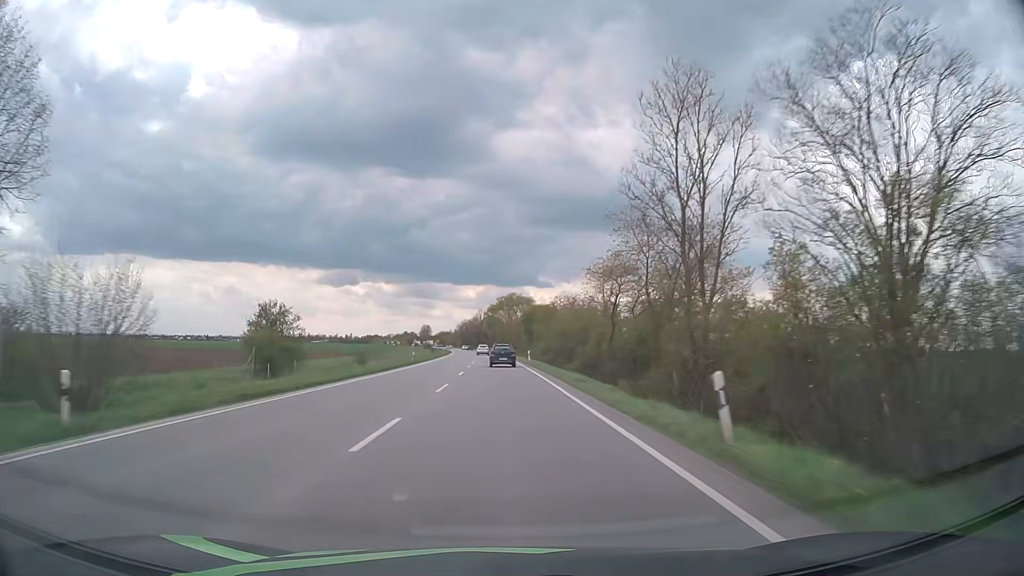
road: primary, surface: asphalt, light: Day
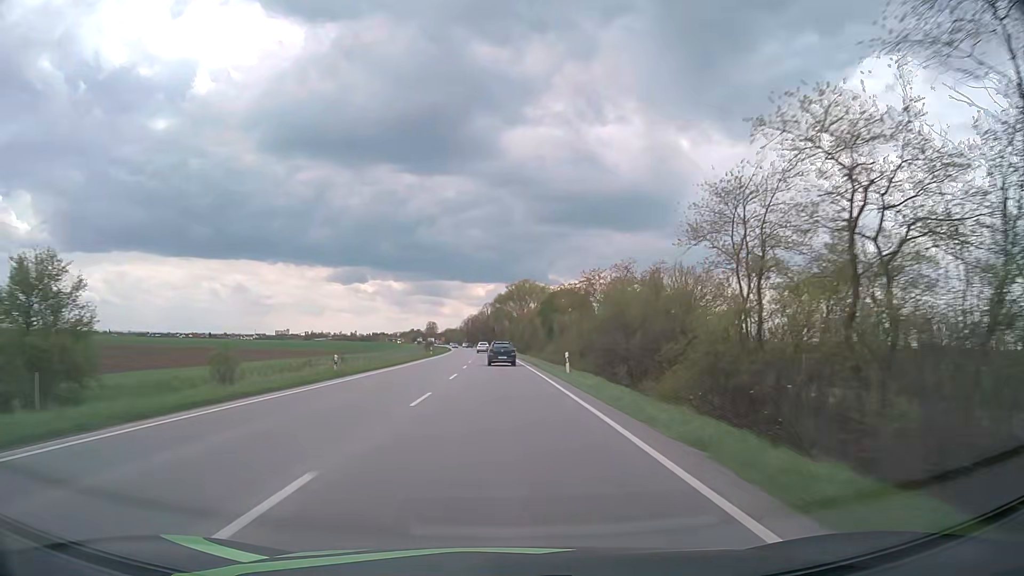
(-0.2, +29.2) m; -1°
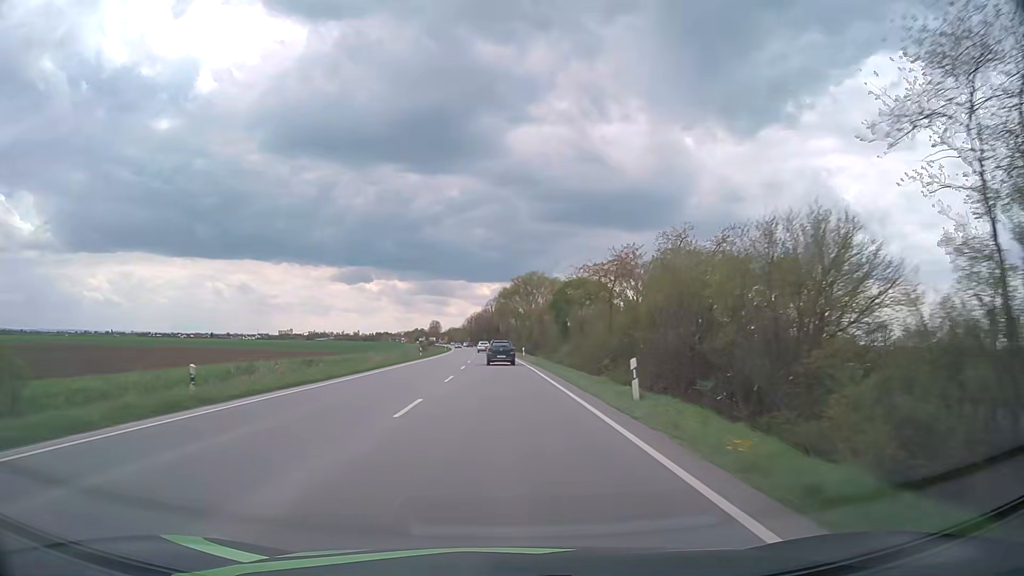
(-0.1, +14.3) m; -1°
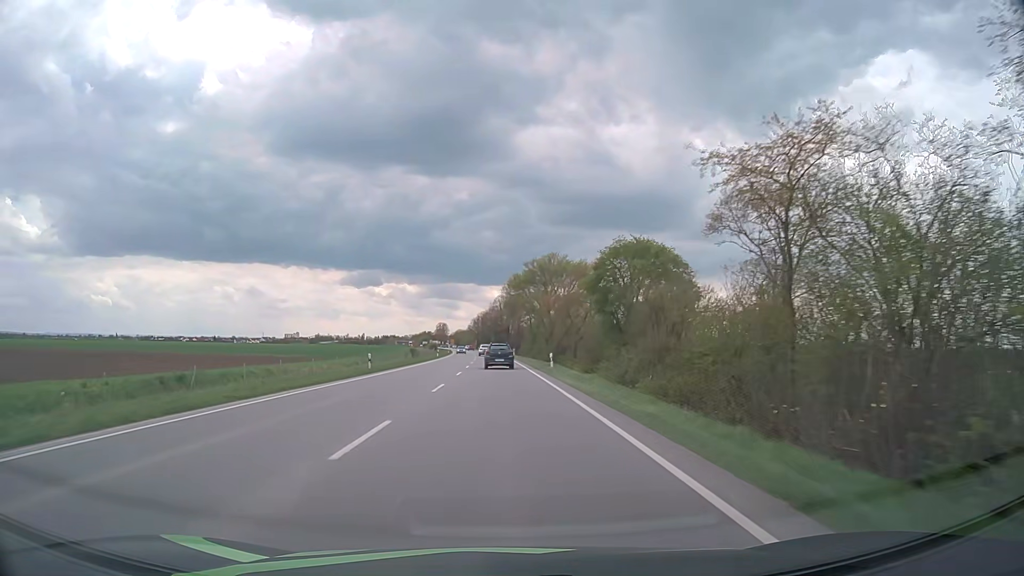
(-0.2, +28.1) m; -1°
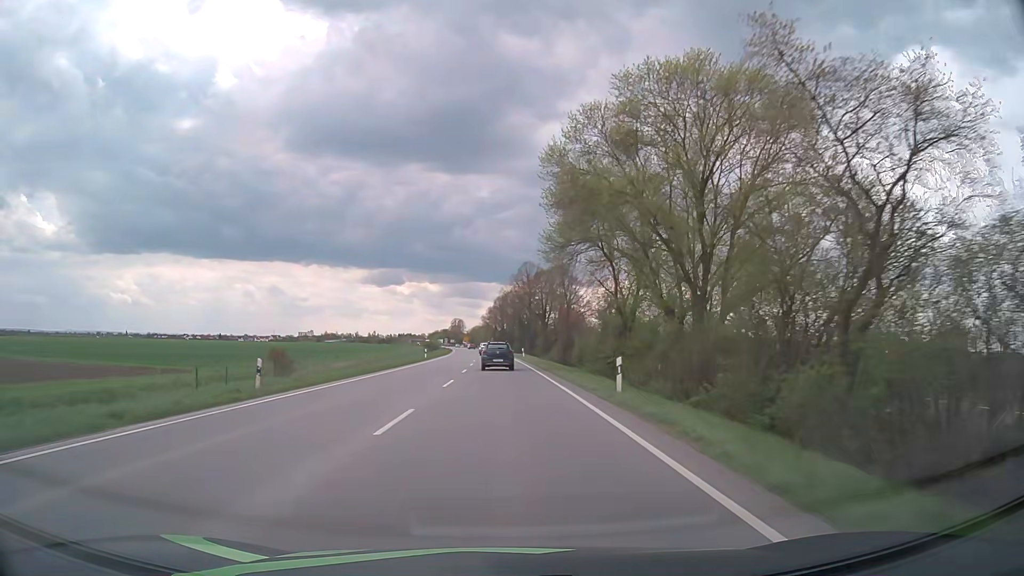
(-1.3, +69.1) m; -2°
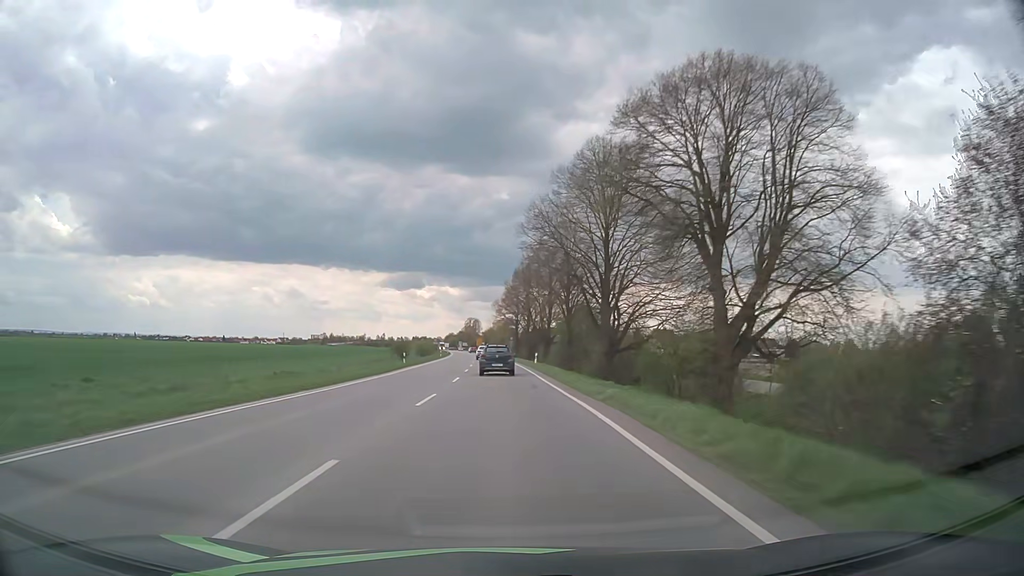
(-1.0, +65.6) m; -2°
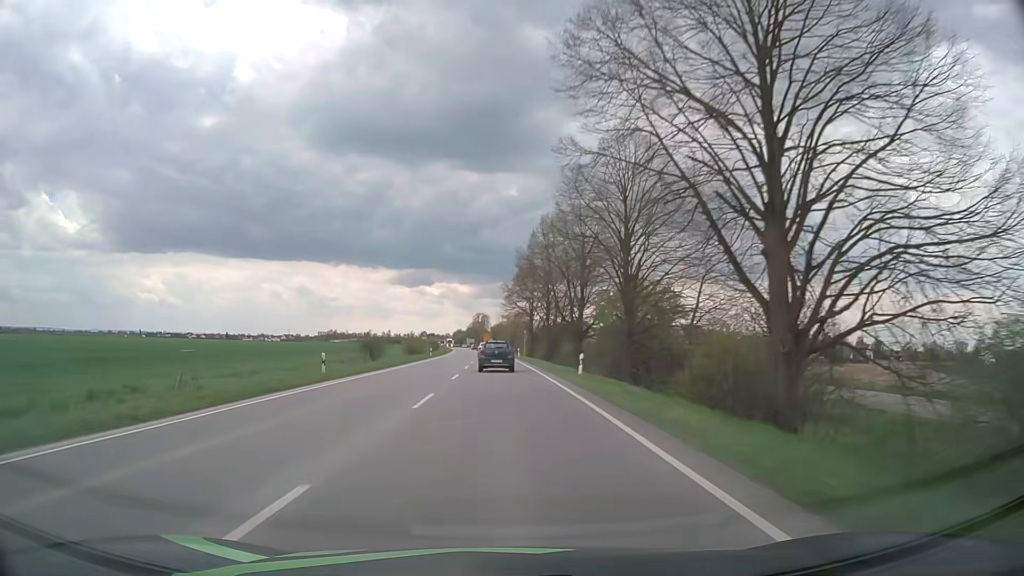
(-0.2, +25.3) m; -1°
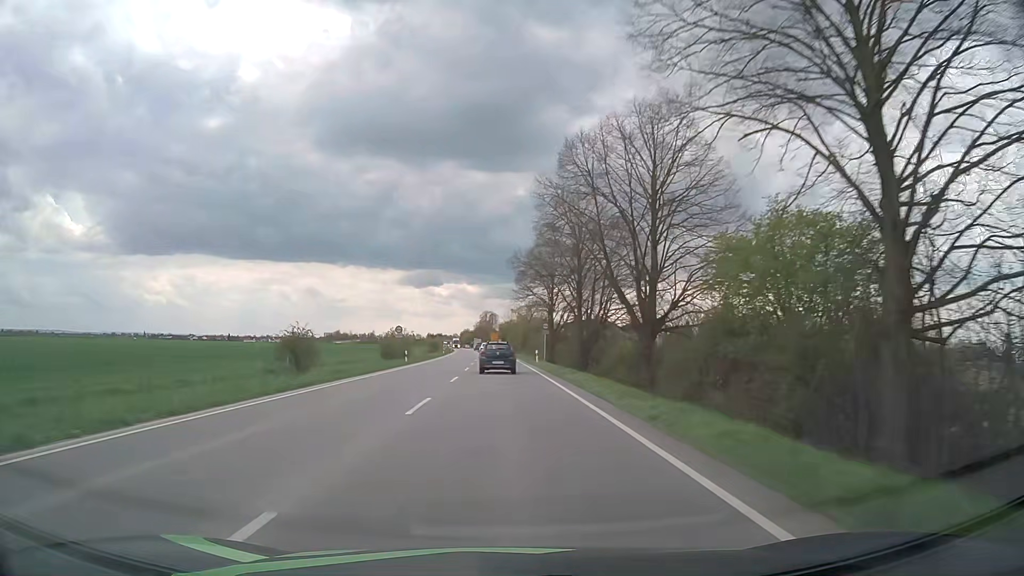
(-0.2, +24.8) m; -1°
(0, +10) (0, +20) (0, +30) (0, +40) (-1, +50) (-1, +60) (-1, +70) (-2, +80) (-2, +90) (-3, +100) m
